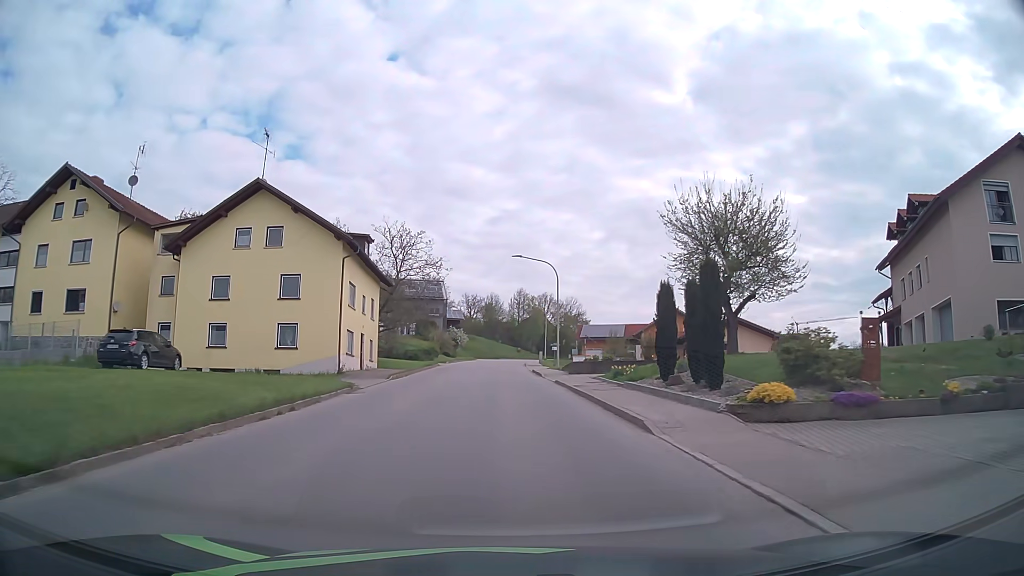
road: tertiary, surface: asphalt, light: Day
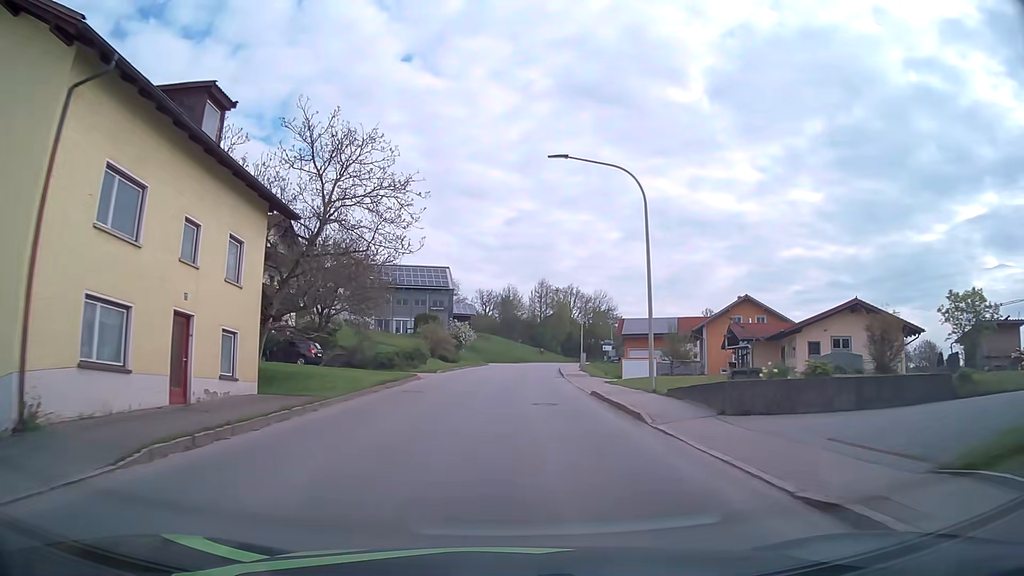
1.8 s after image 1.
(-0.5, +22.9) m; -1°
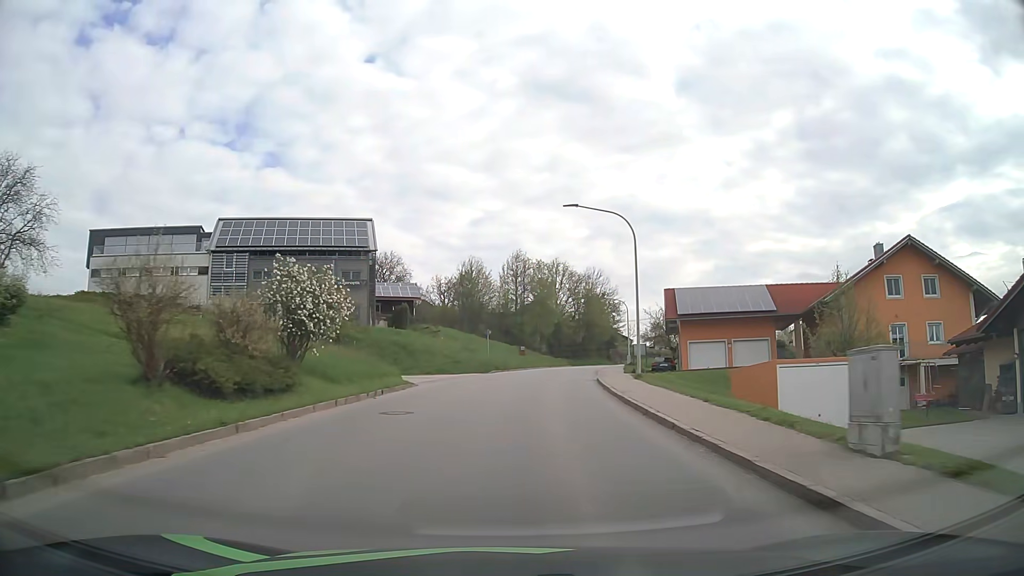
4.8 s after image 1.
(+0.4, +38.3) m; +3°
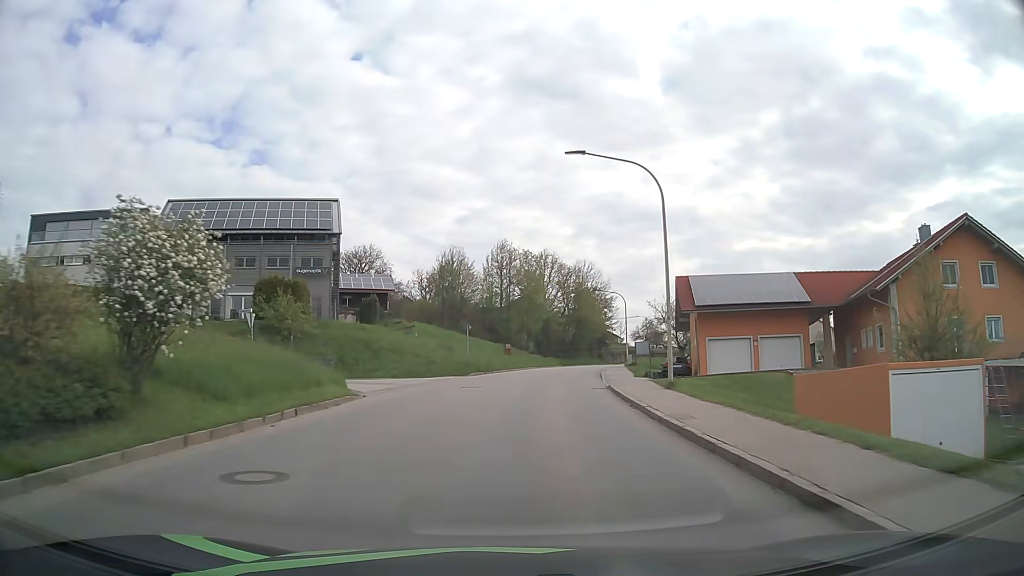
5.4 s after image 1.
(+0.1, +7.6) m; +1°
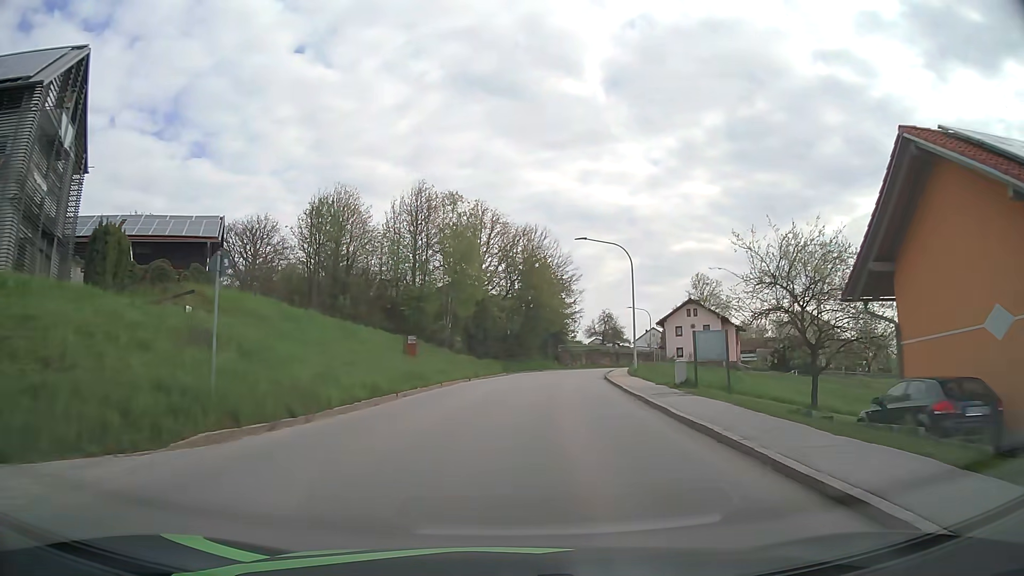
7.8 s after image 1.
(+1.5, +30.4) m; +6°
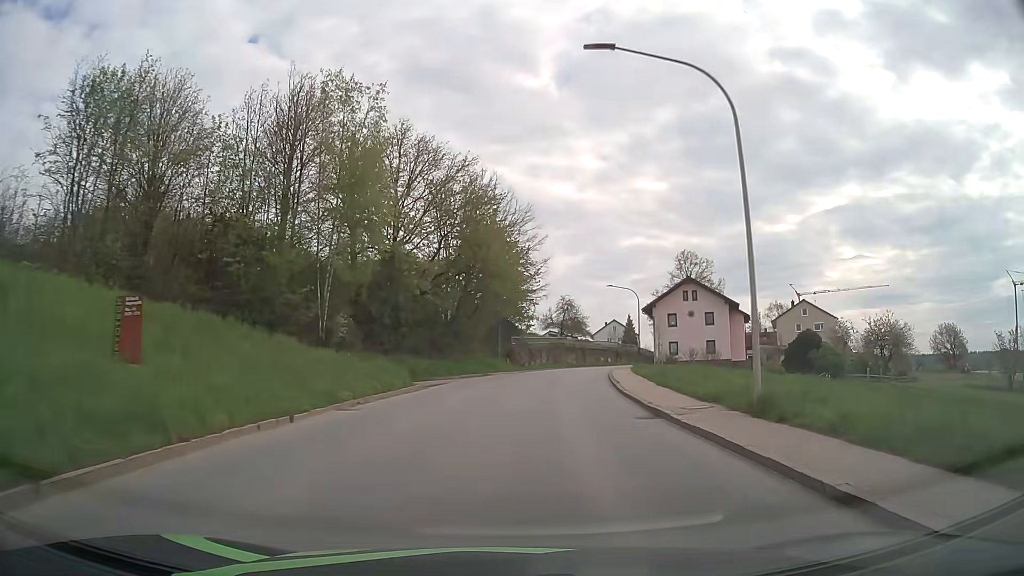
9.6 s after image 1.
(+1.0, +22.9) m; +5°
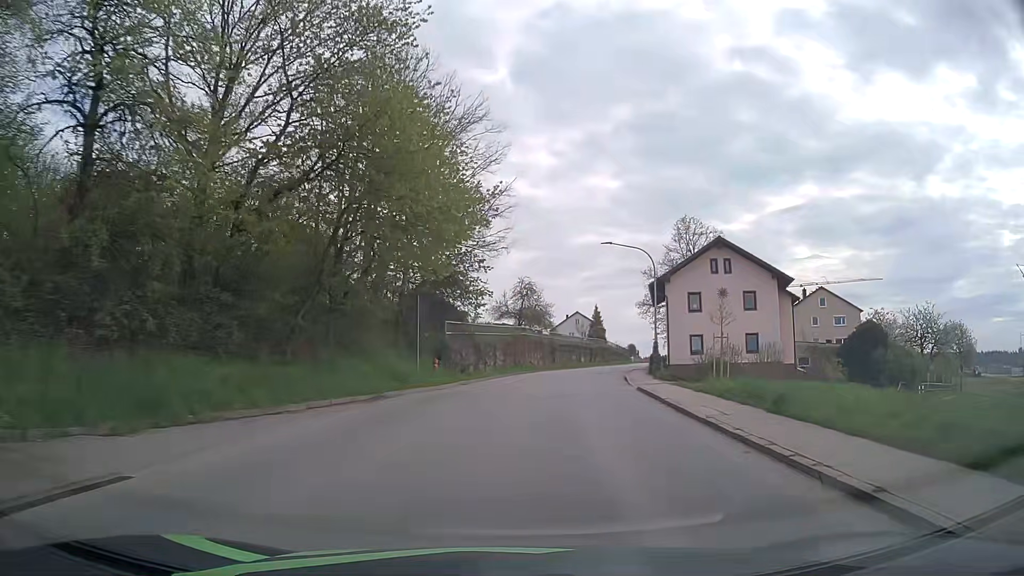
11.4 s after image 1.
(+0.7, +23.1) m; +4°
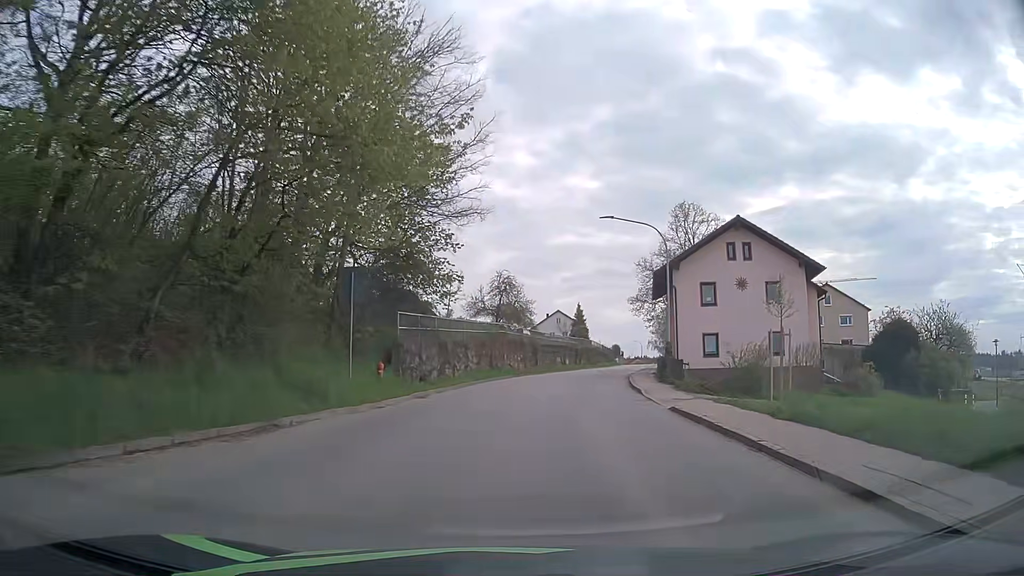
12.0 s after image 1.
(+0.2, +7.7) m; +2°
(0, +10) (+1, +20) (+2, +30) (+4, +40) (+6, +49) (+9, +59) (+11, +69) (+14, +78) (+17, +88) (+19, +98) m
